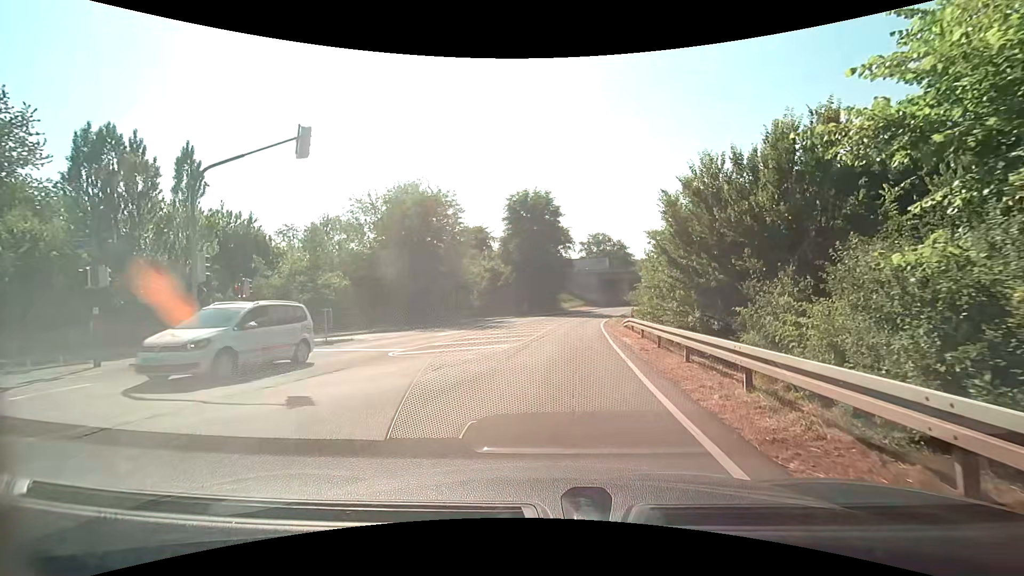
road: secondary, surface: asphalt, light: Day
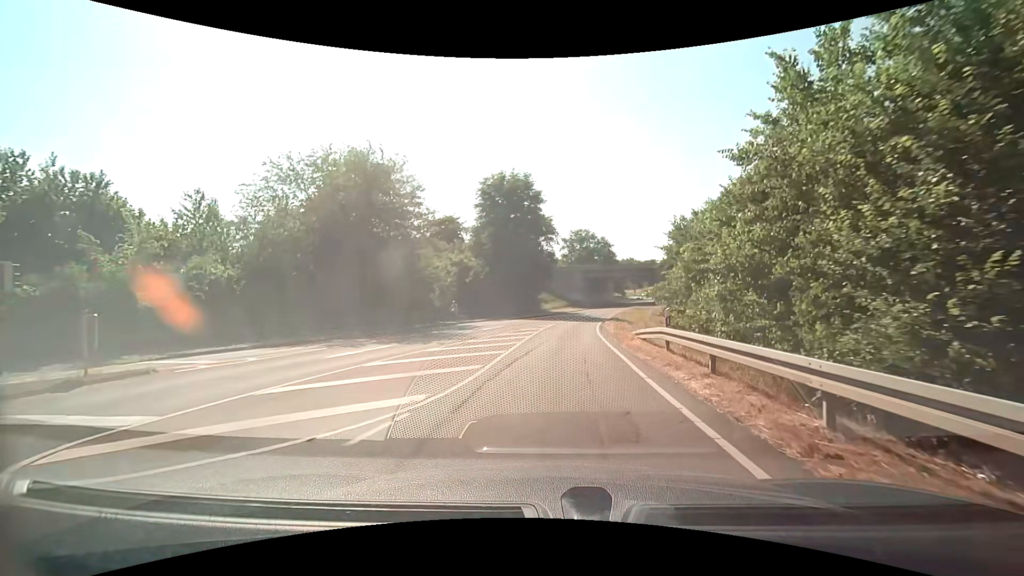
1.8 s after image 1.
(+0.5, +10.3) m; +4°
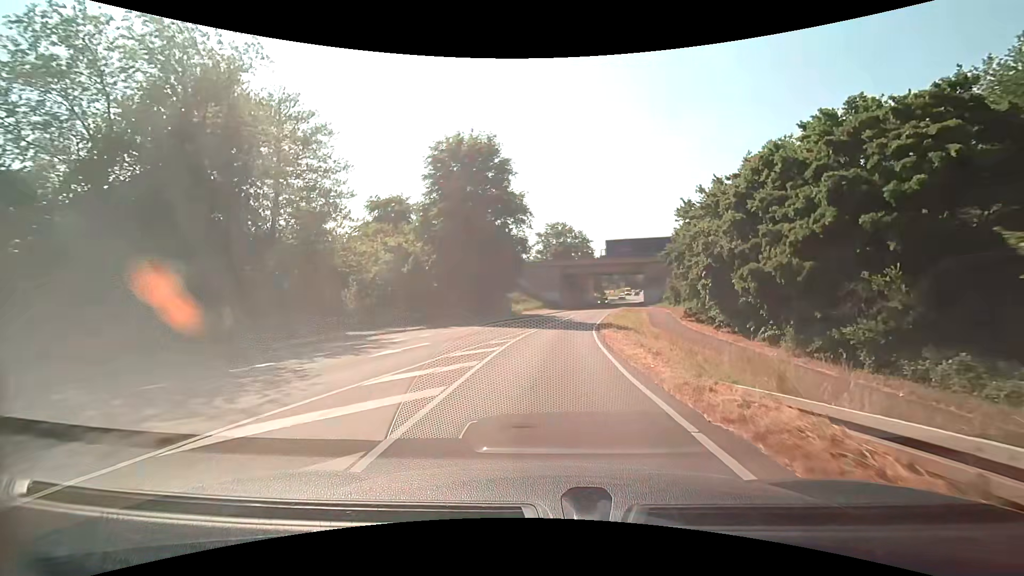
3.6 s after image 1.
(+0.2, +14.7) m; +3°
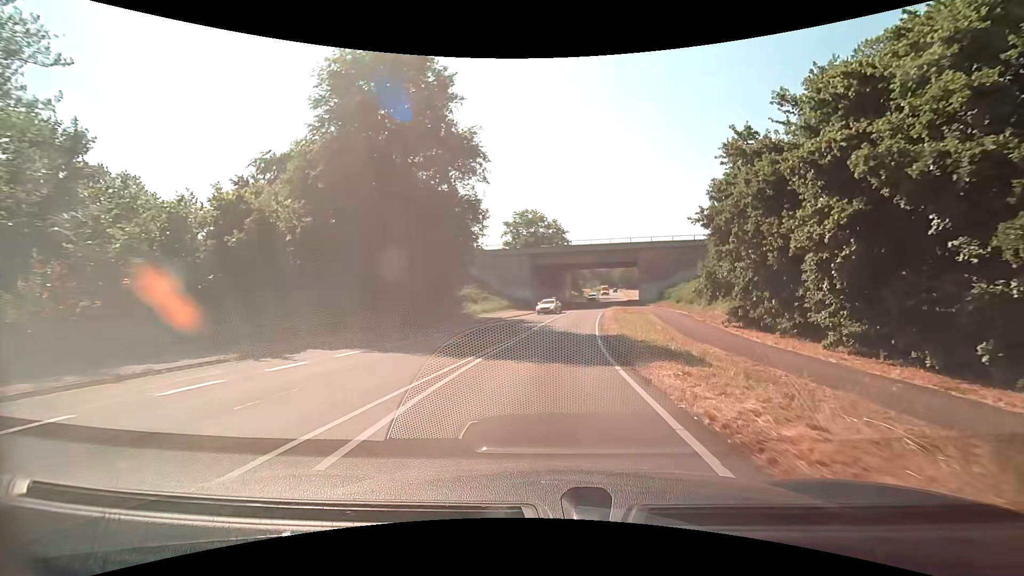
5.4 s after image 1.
(+0.4, +17.9) m; +3°
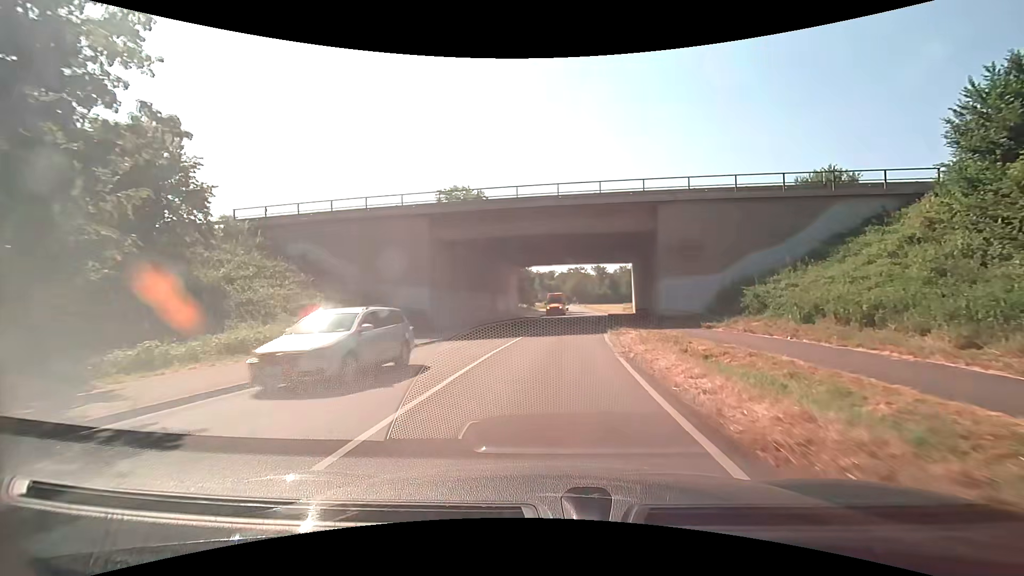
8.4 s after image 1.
(+1.5, +33.1) m; +5°
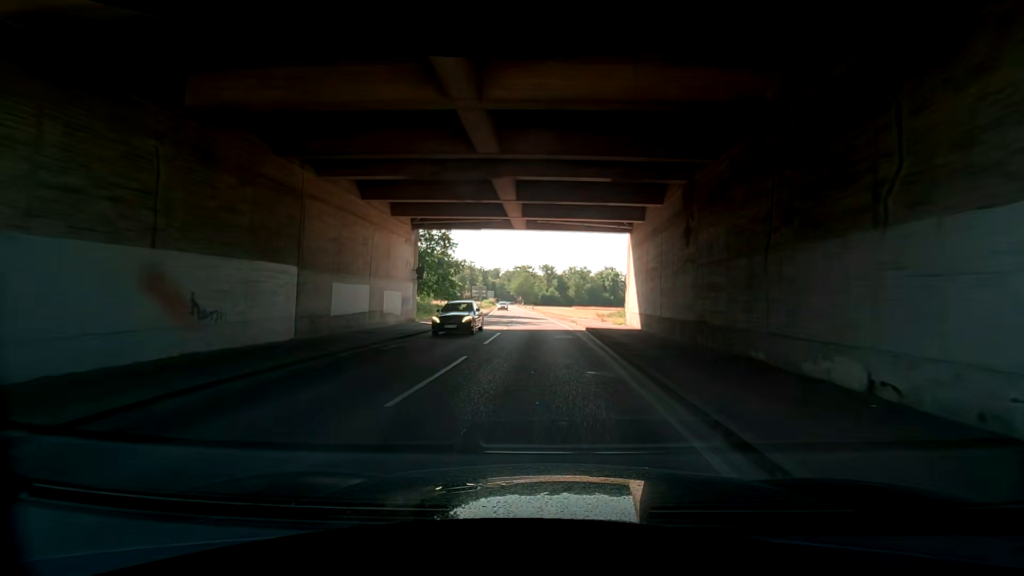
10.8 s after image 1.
(+1.7, +26.9) m; +7°
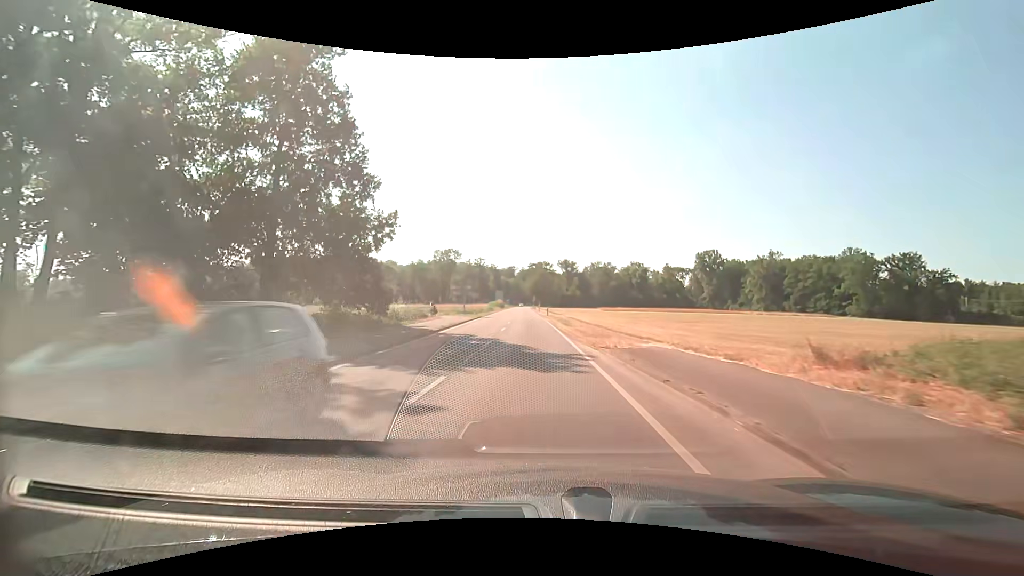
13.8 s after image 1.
(+0.5, +32.7) m; 0°
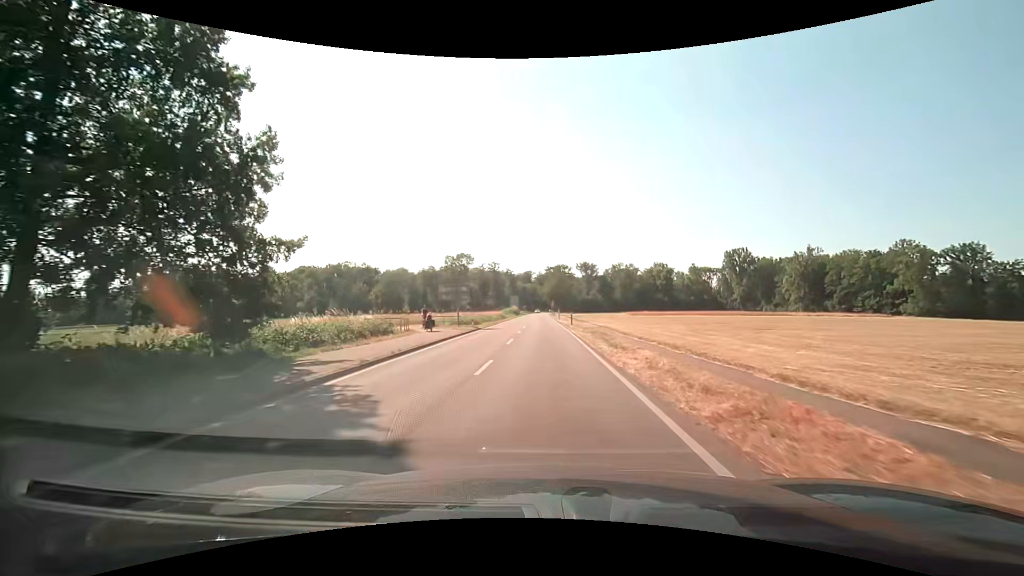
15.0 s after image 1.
(-0.3, +14.7) m; -3°
(0, +10) (0, +20) (0, +30) (0, +40) (-1, +50) (-1, +60) (-1, +70) (-1, +80) (-1, +90) (-1, +100) m
